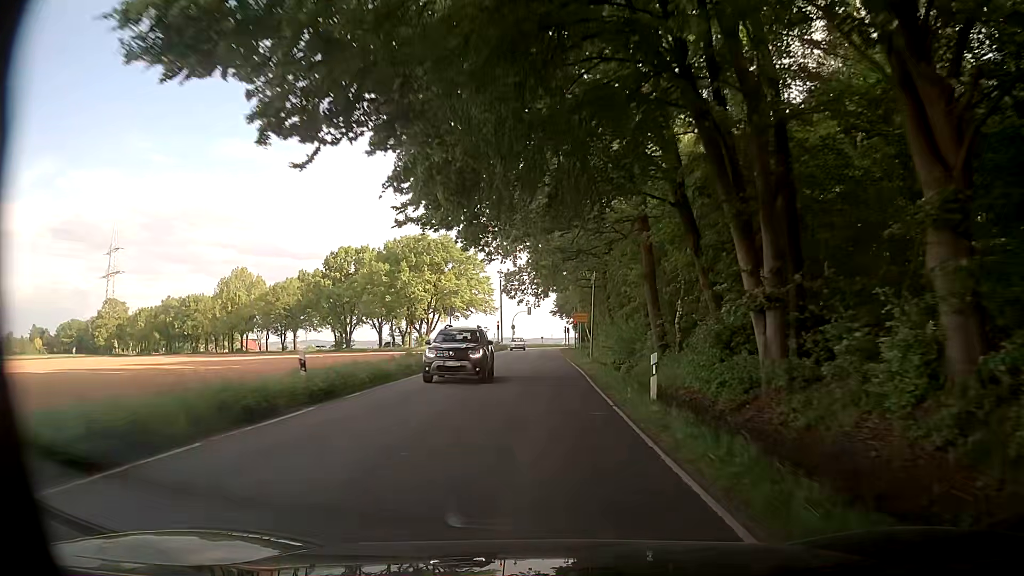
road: tertiary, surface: asphalt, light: Day
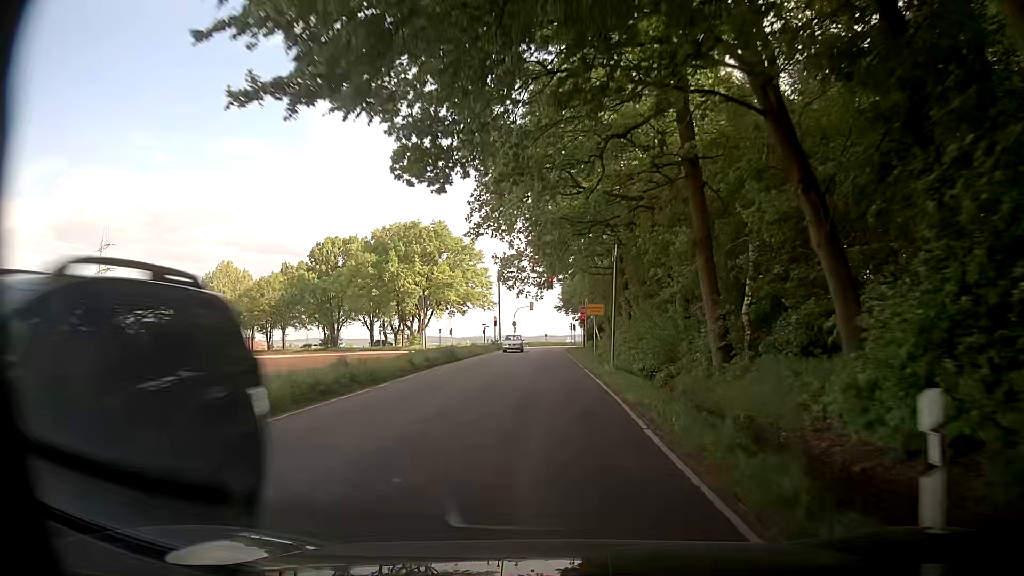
(-0.1, +10.0) m; 0°
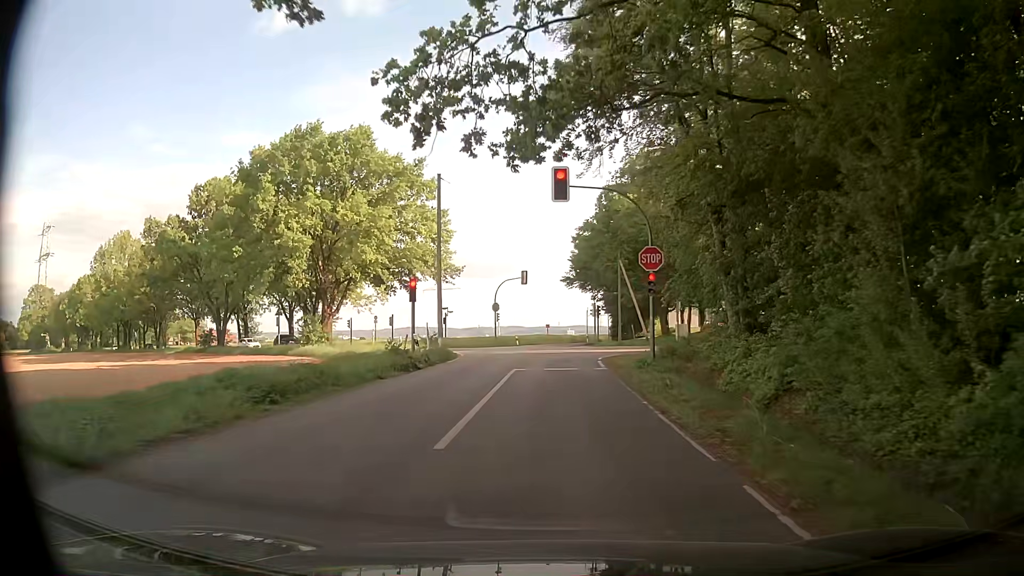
(-0.8, +42.1) m; -1°
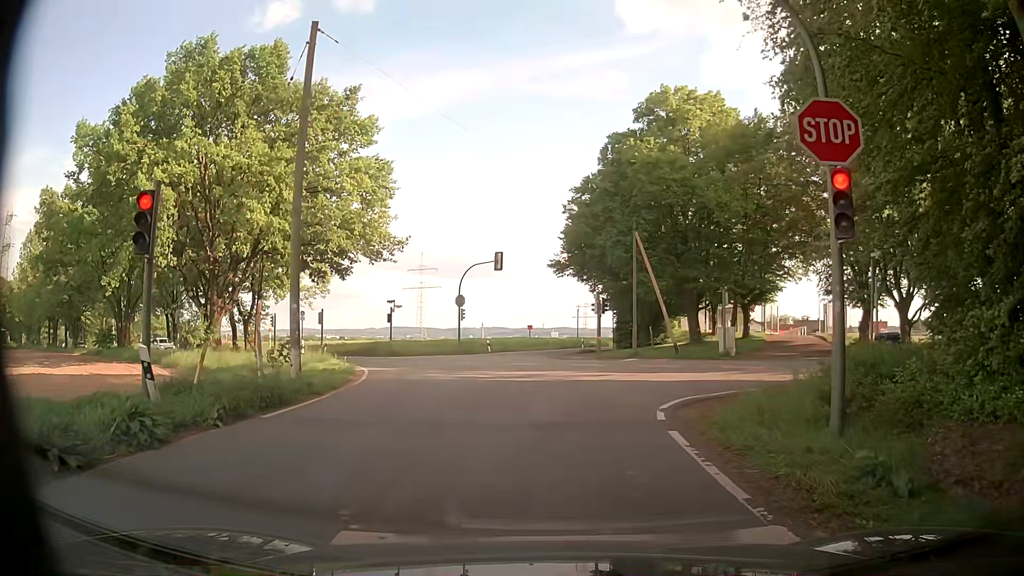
(+0.2, +16.3) m; +1°
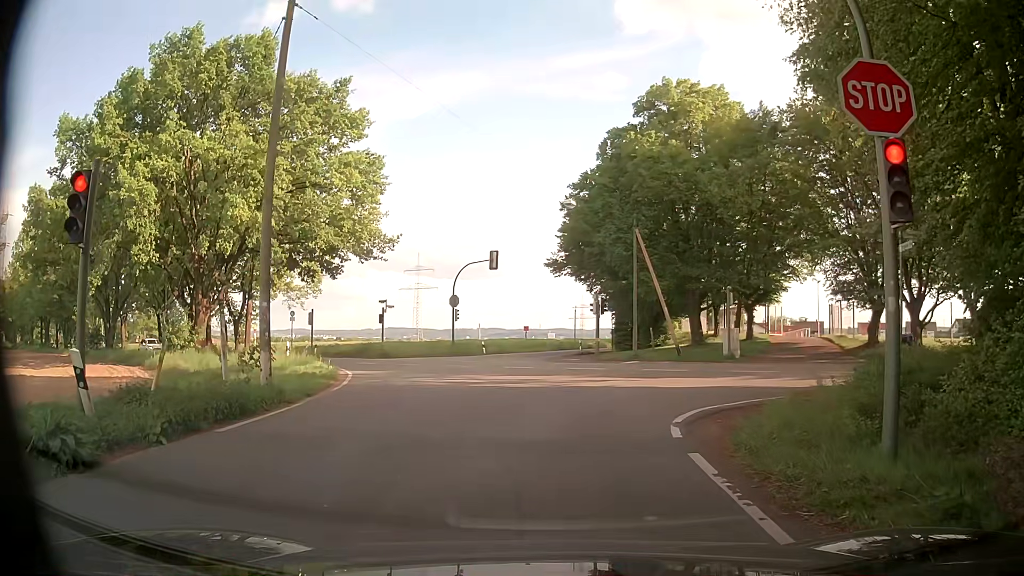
(0.0, +1.3) m; +1°
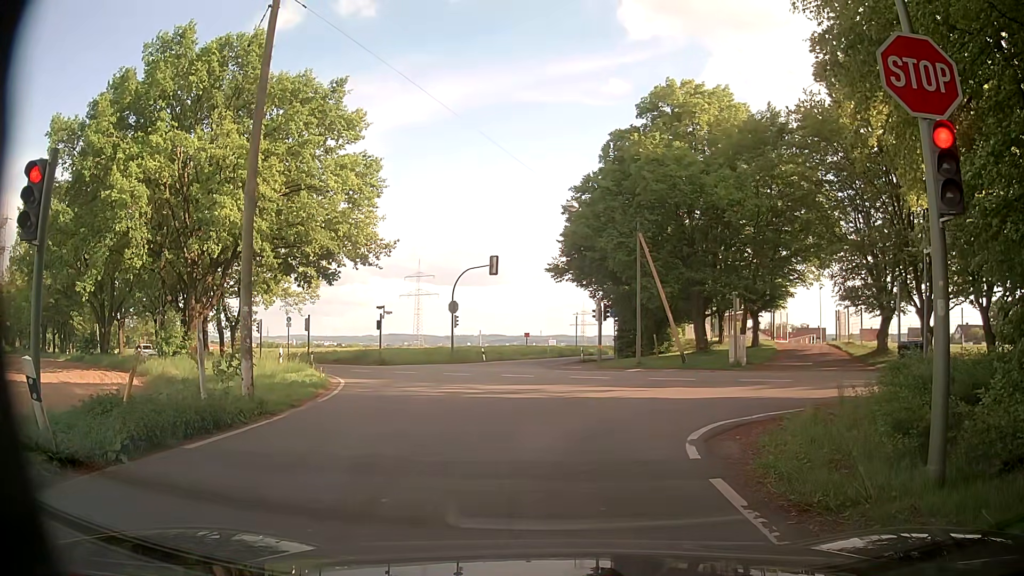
(0.0, +0.9) m; 0°
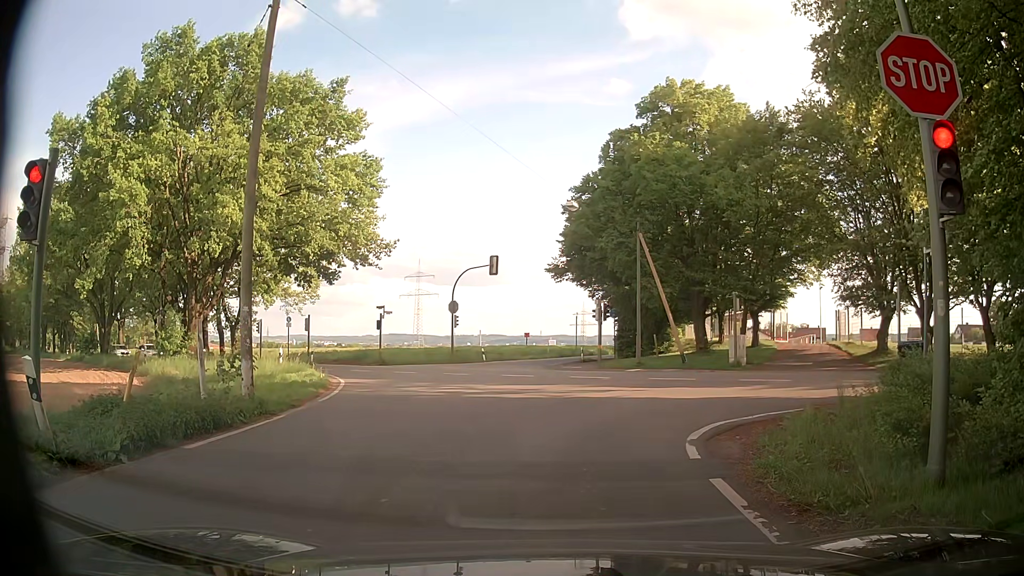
(0.0, 0.0) m; 0°
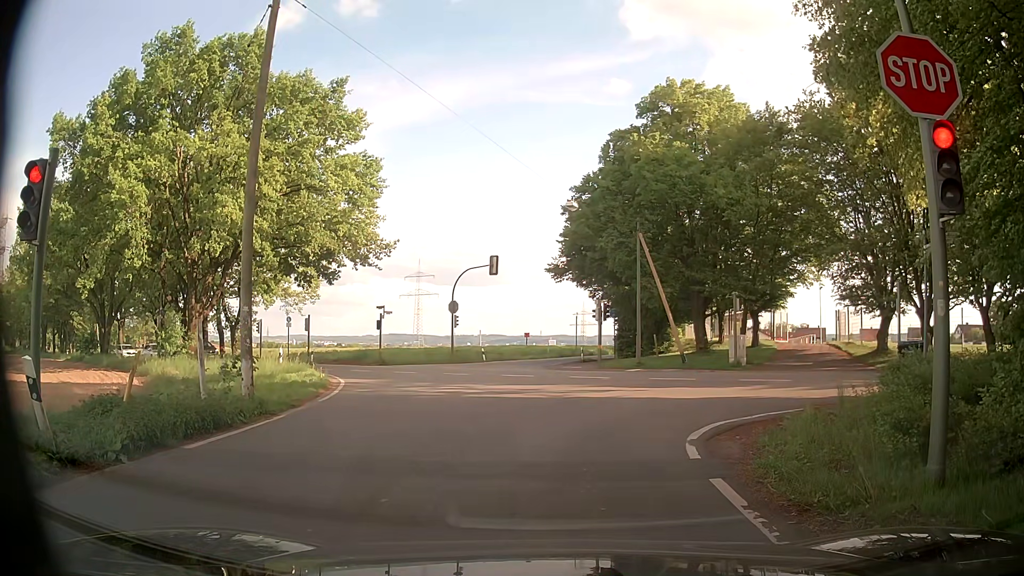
(0.0, 0.0) m; 0°
